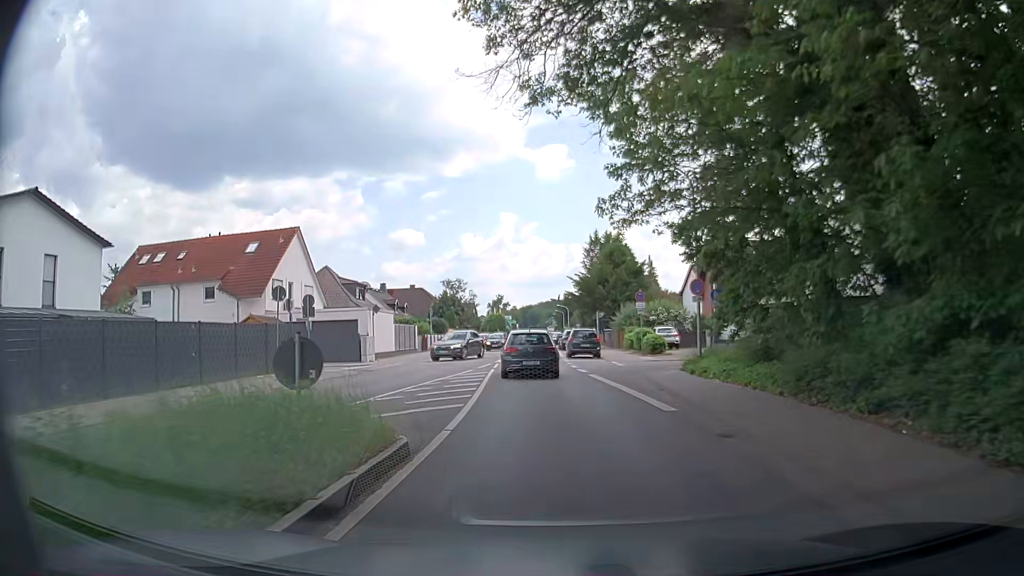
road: primary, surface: asphalt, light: Day
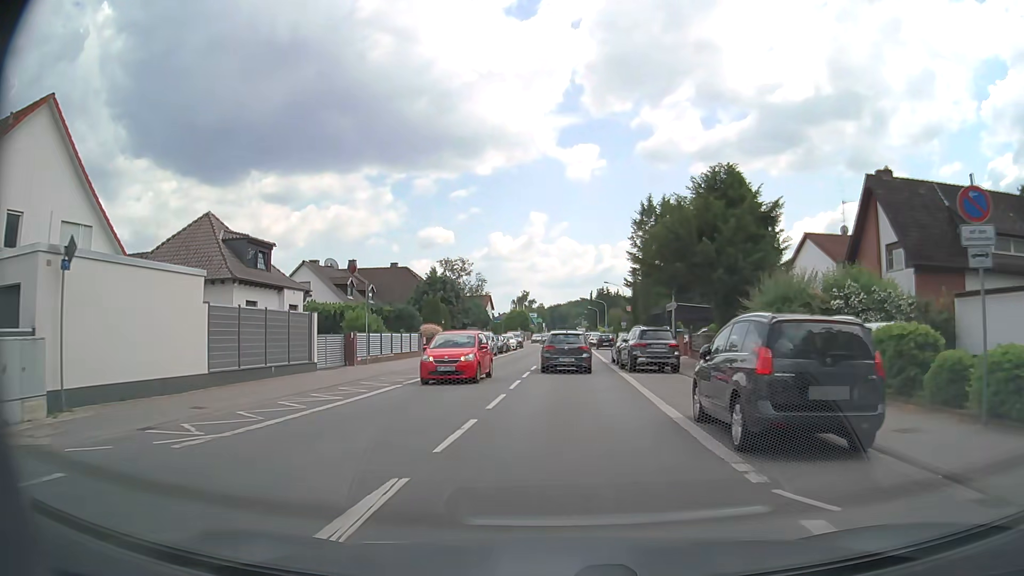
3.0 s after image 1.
(-1.5, +29.3) m; -3°
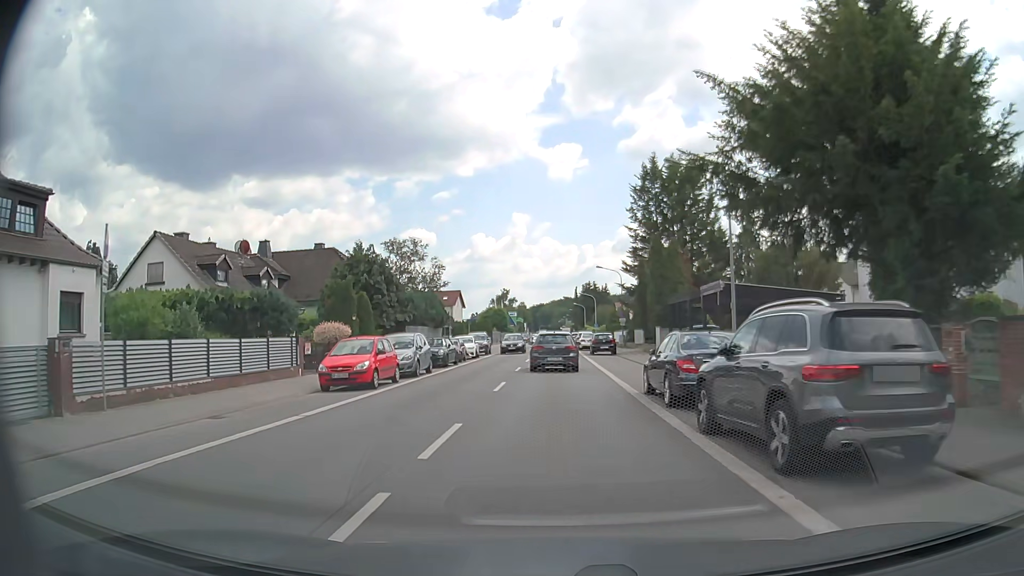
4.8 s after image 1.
(+0.3, +18.4) m; +1°
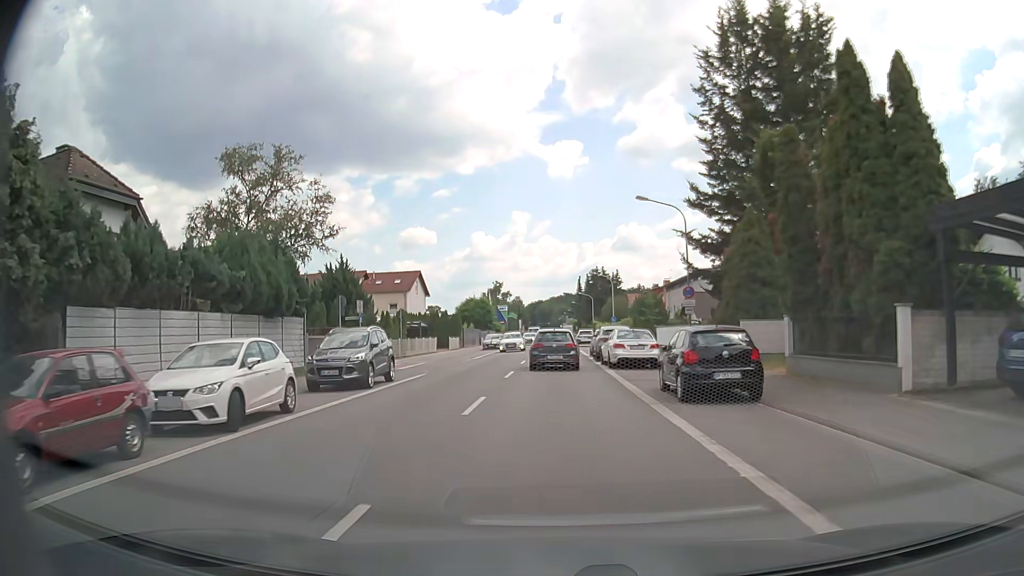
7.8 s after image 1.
(-0.1, +32.0) m; 0°
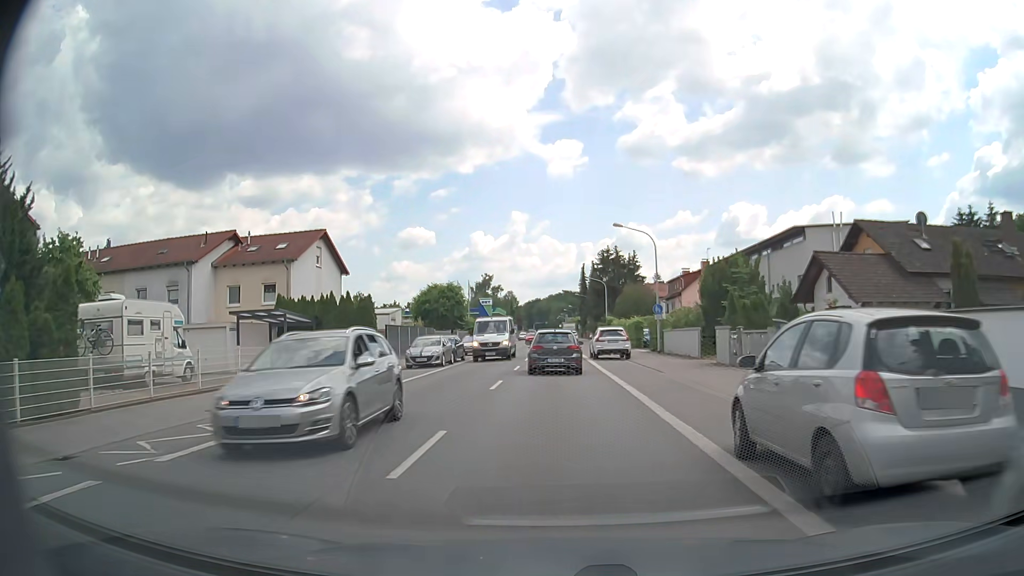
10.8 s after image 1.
(0.0, +32.0) m; 0°
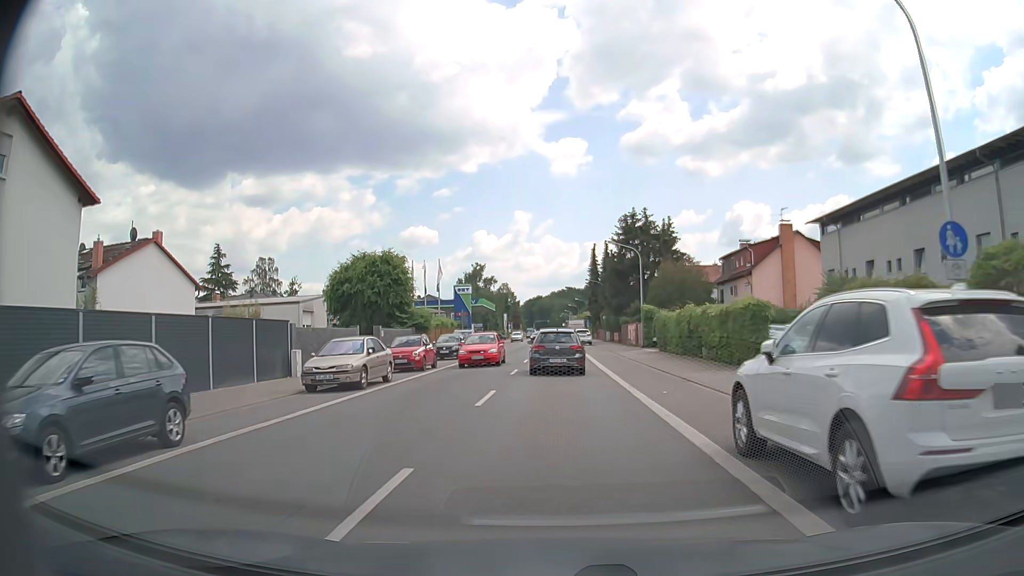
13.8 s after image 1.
(-0.1, +30.5) m; 0°
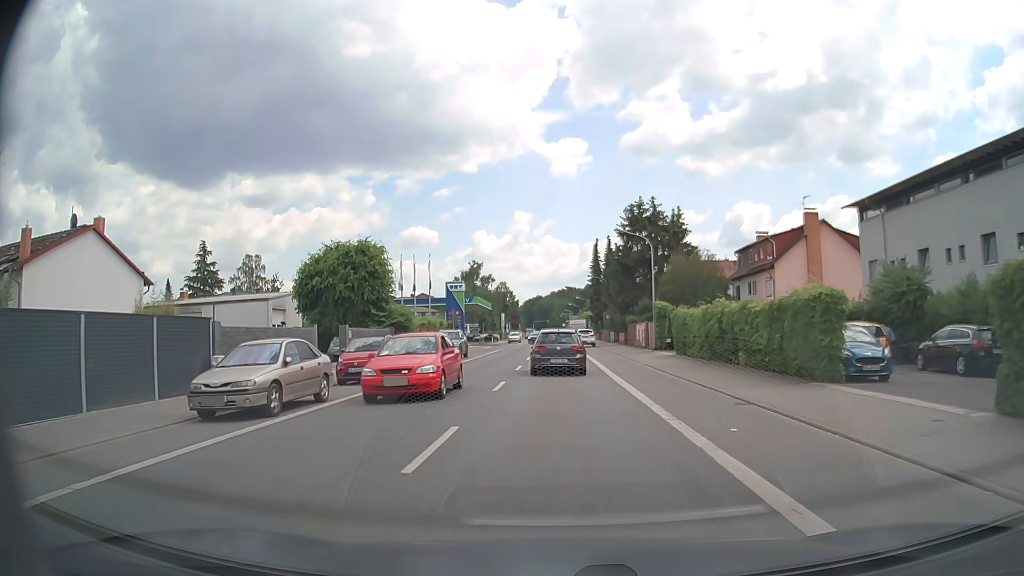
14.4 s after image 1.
(0.0, +6.0) m; 0°
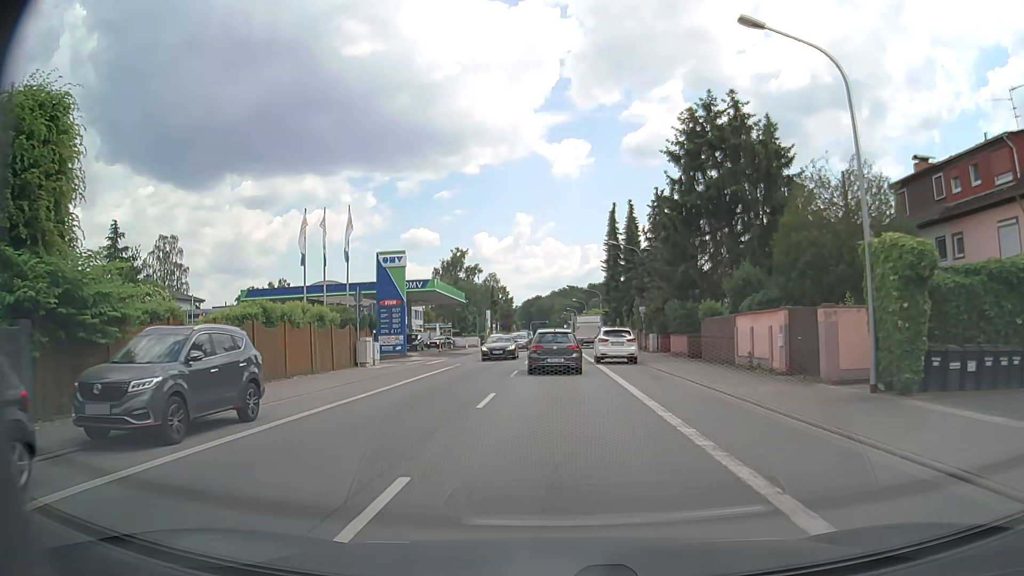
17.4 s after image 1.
(-0.1, +30.3) m; 0°
(0, +10) (0, +20) (0, +30) (0, +40) (0, +50) (0, +60) (0, +70) (0, +80) (0, +90) (0, +100) m
